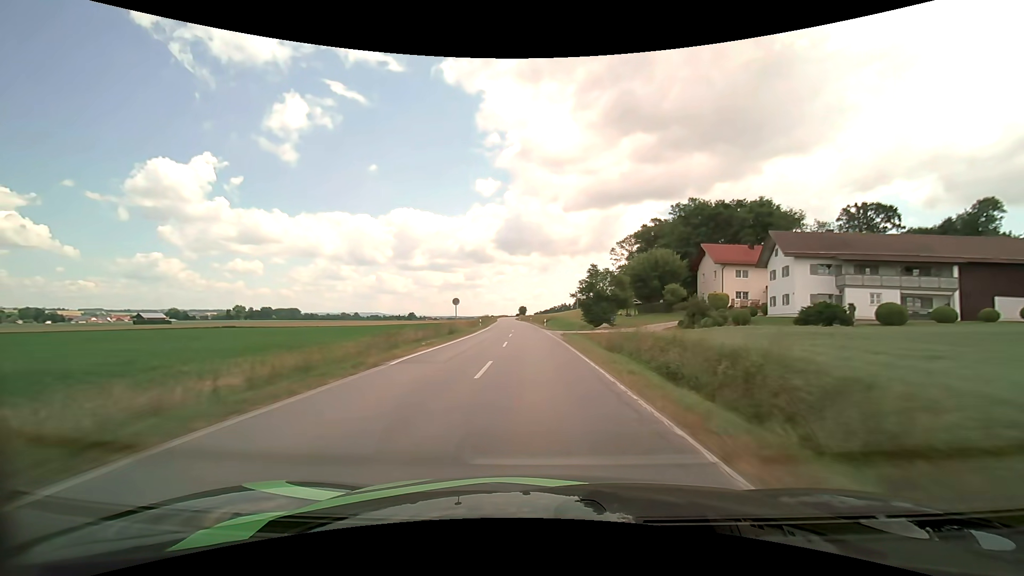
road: secondary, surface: asphalt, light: Day
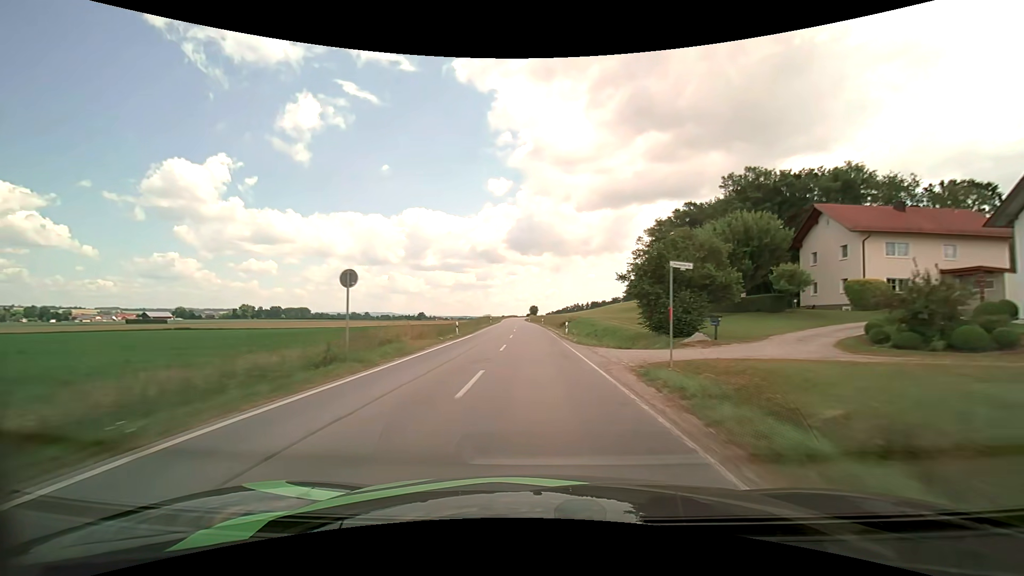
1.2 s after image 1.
(-0.3, +25.0) m; -1°
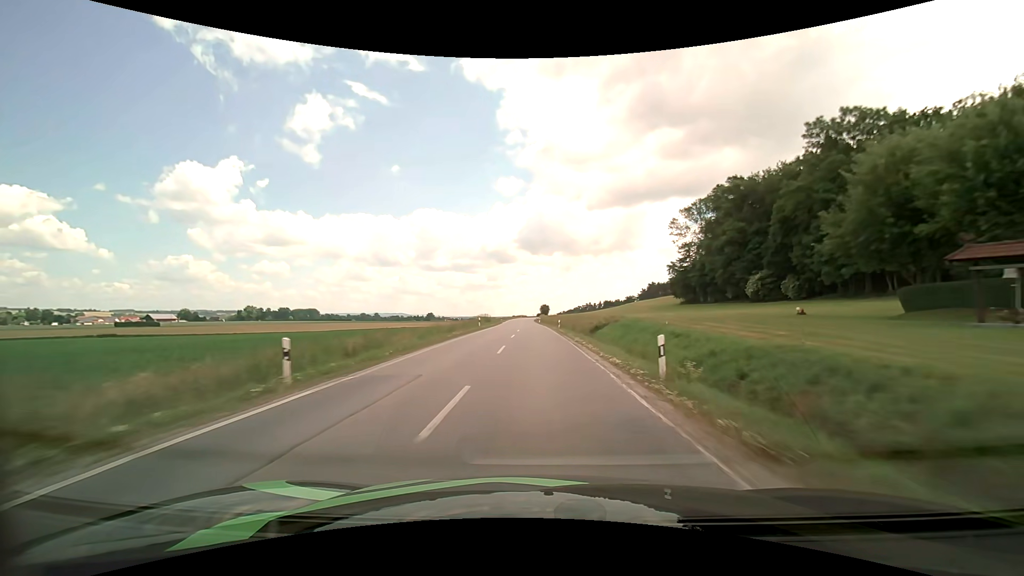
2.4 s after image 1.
(-0.2, +25.6) m; -1°
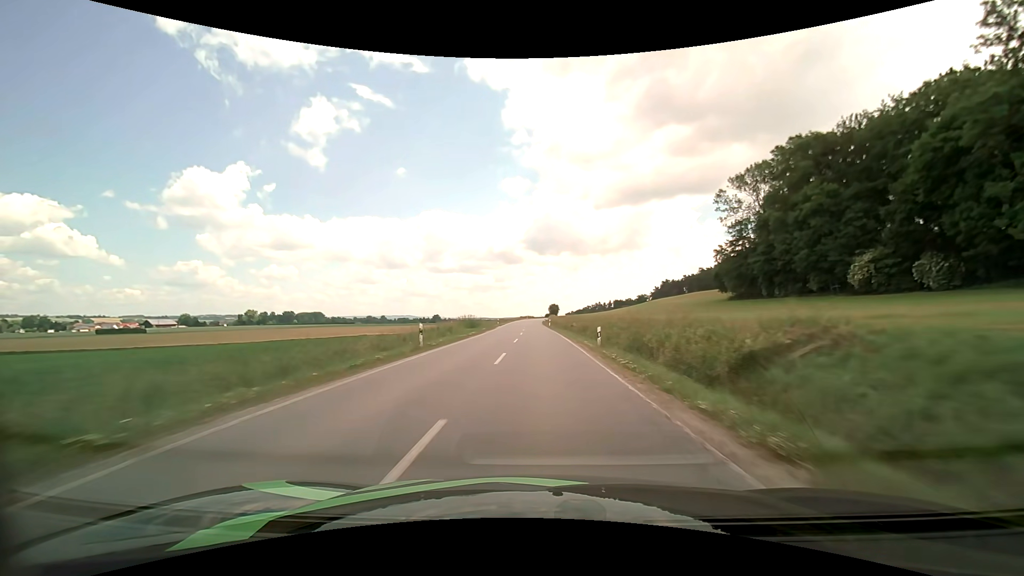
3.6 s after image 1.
(-0.2, +26.2) m; -1°
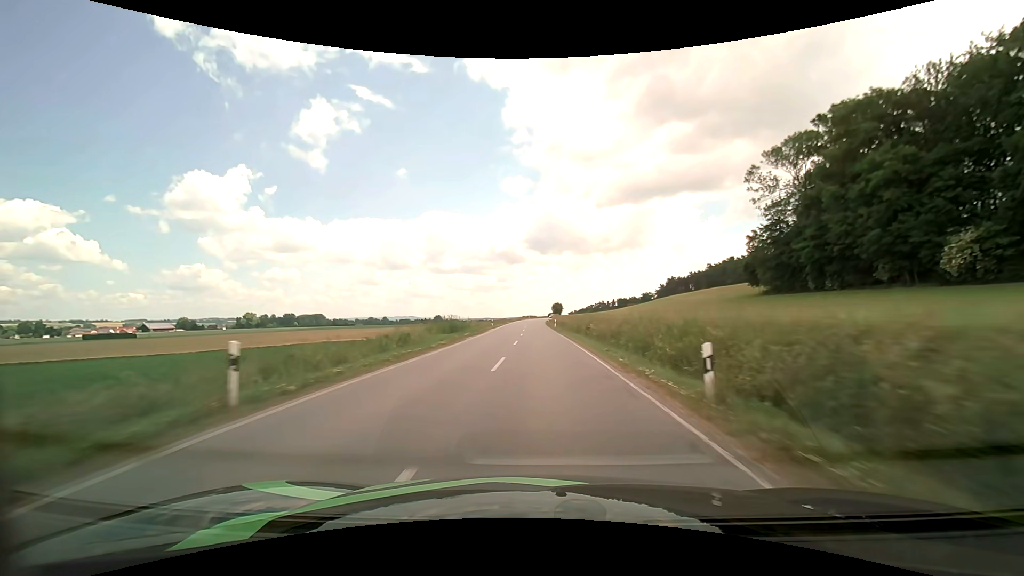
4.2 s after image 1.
(0.0, +13.3) m; 0°
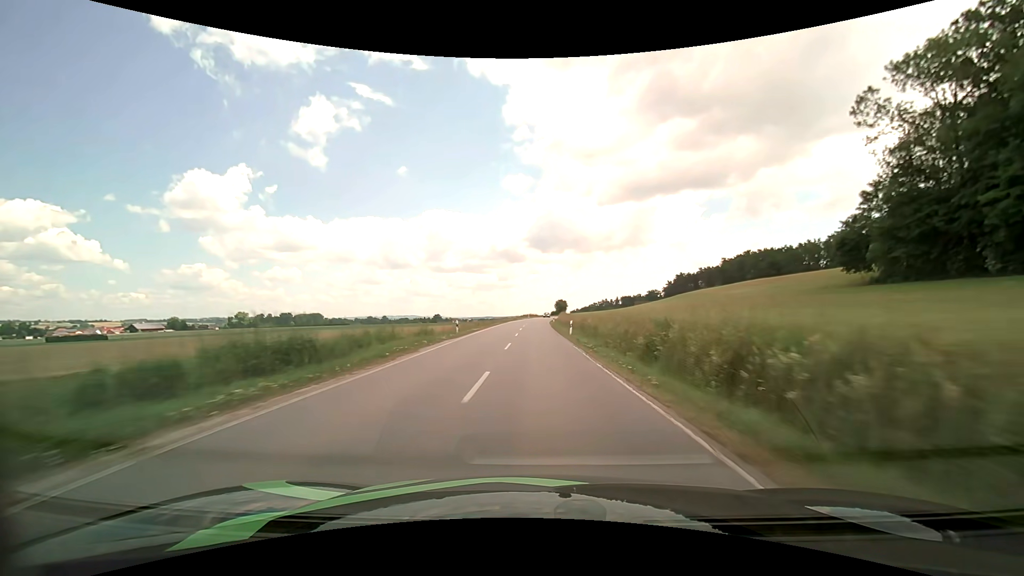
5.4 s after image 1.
(-0.1, +27.1) m; 0°
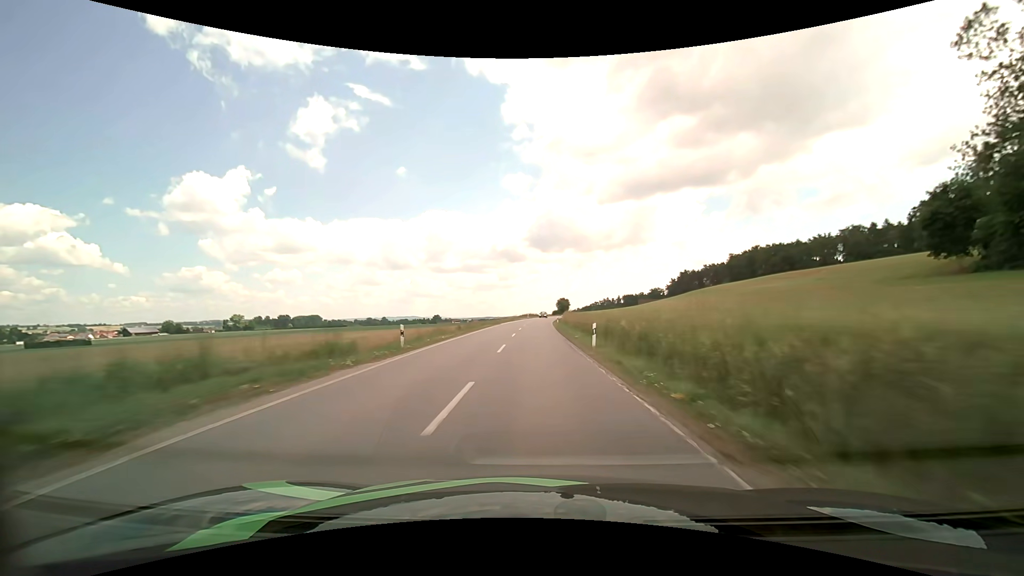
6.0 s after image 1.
(0.0, +13.7) m; 0°
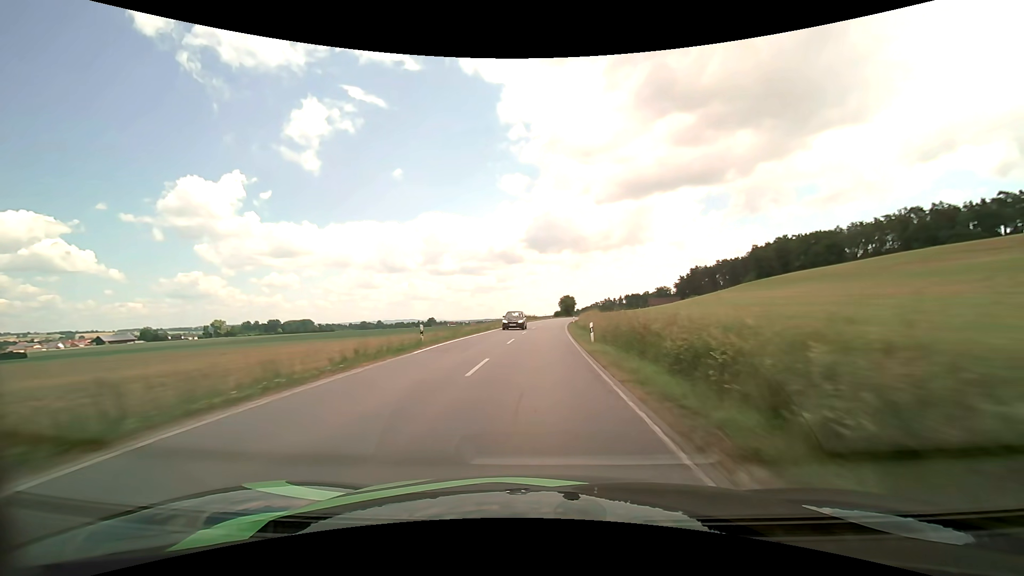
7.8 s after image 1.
(0.0, +40.8) m; 0°
(0, +10) (0, +20) (0, +30) (+1, +40) (+1, +50) (+2, +60) (+3, +70) (+3, +80) (+4, +90) (+5, +100) m
